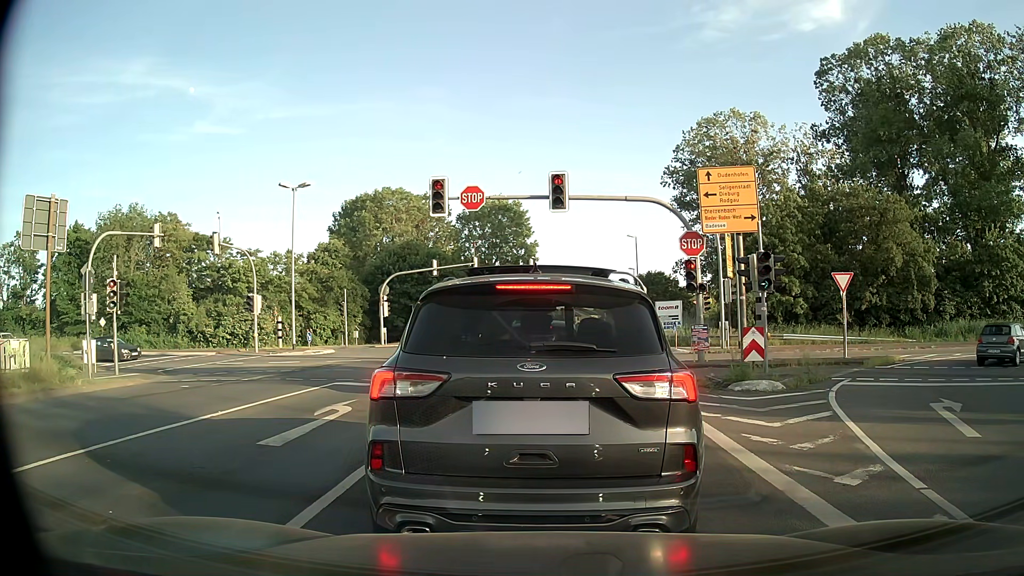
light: Day
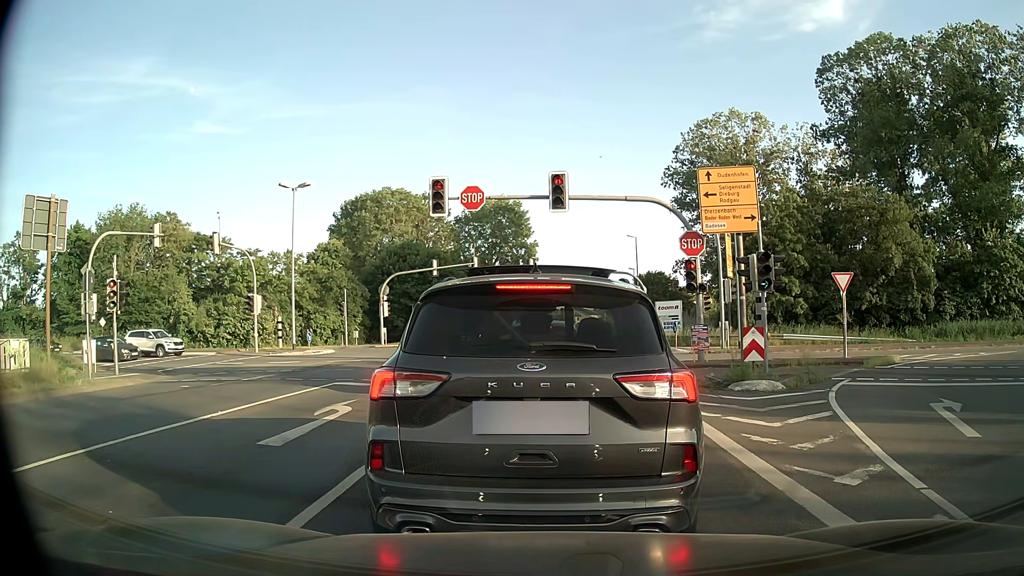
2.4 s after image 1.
(0.0, 0.0) m; 0°
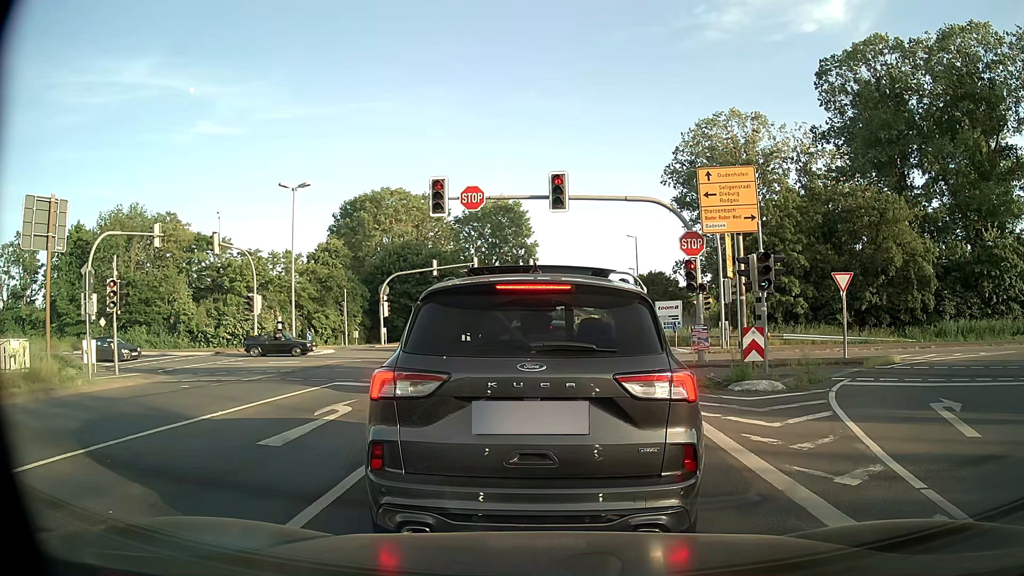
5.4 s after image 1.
(0.0, 0.0) m; 0°
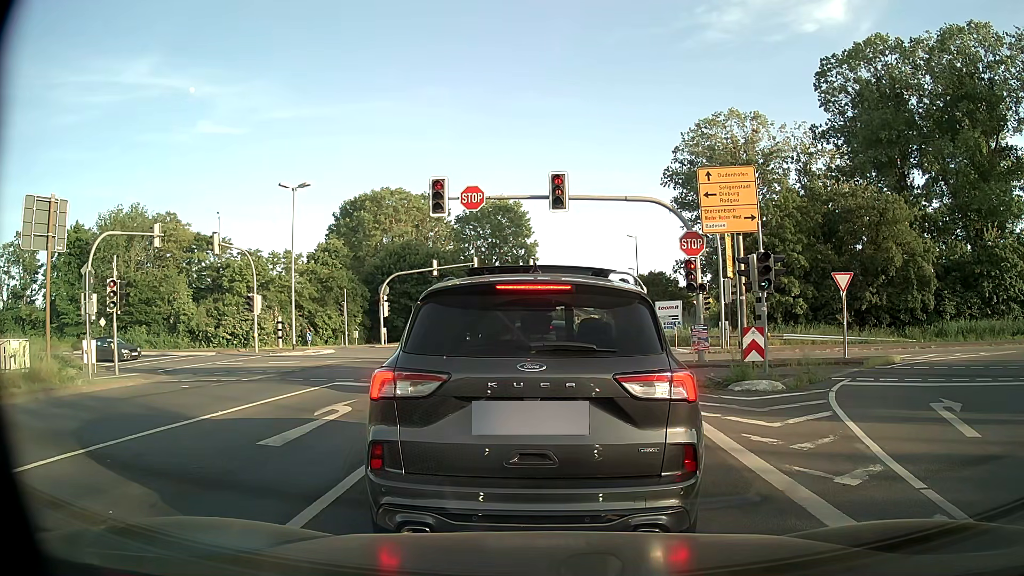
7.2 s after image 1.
(0.0, 0.0) m; 0°
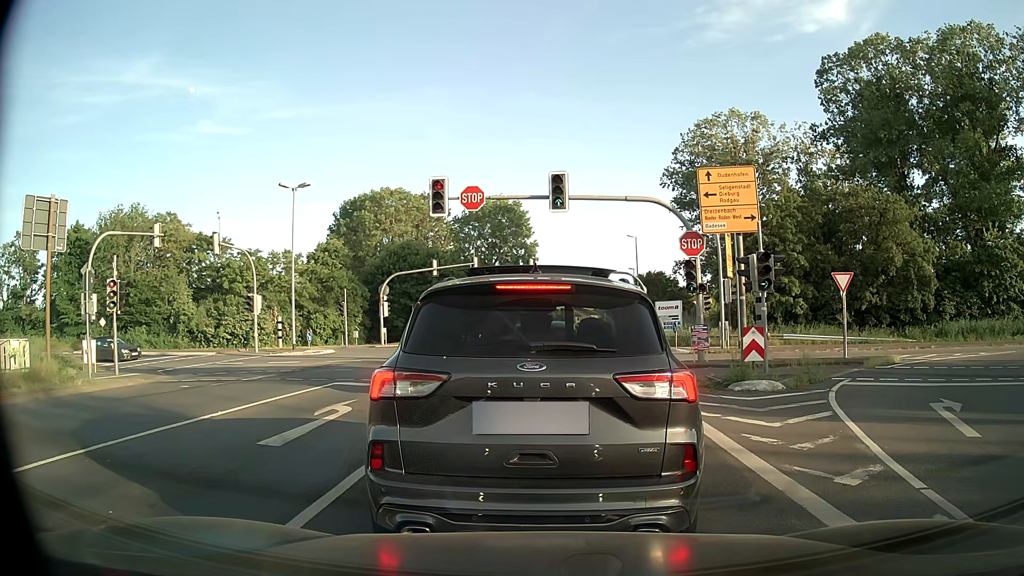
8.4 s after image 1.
(0.0, 0.0) m; 0°
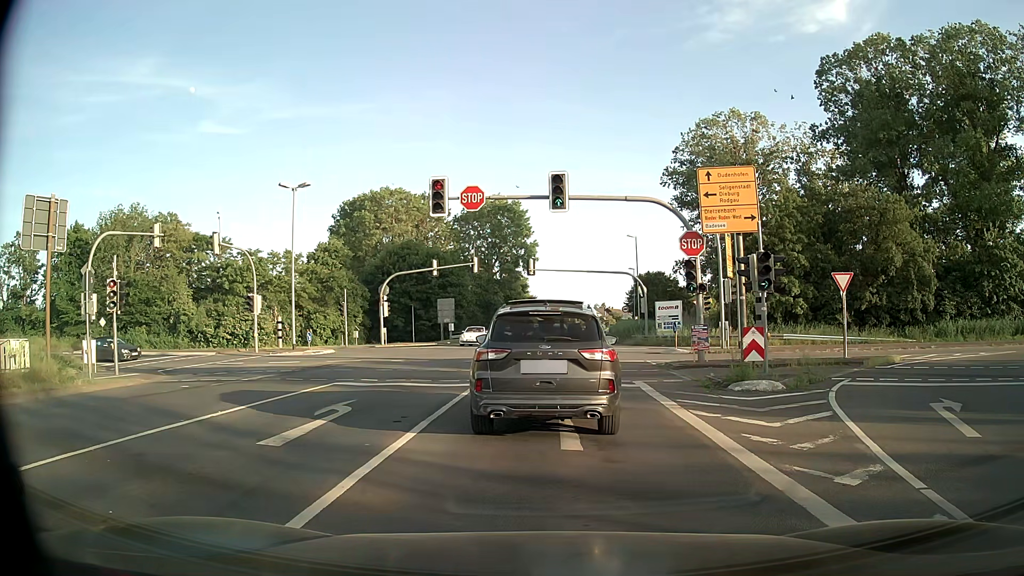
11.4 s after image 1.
(0.0, 0.0) m; 0°
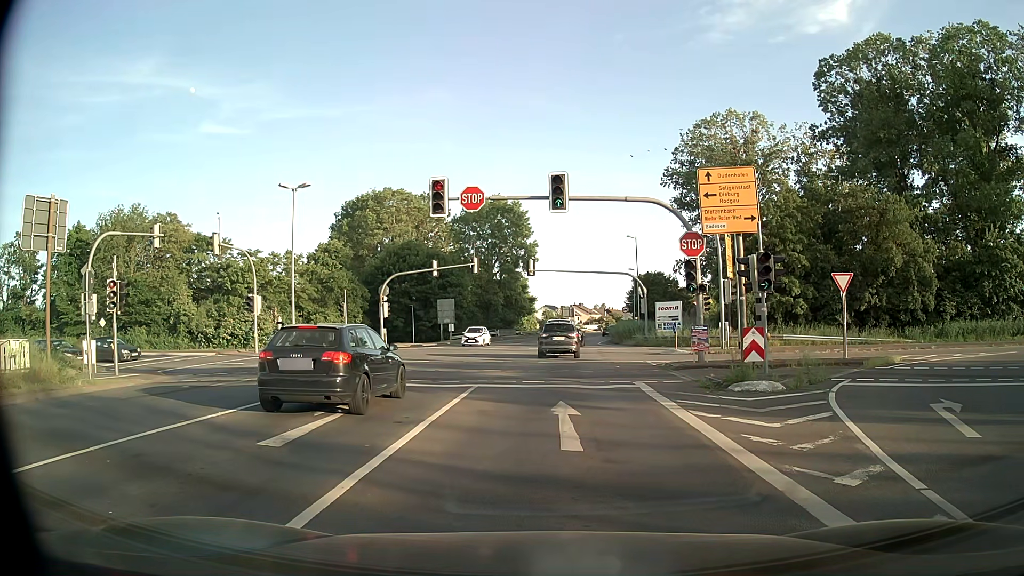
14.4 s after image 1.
(0.0, 0.0) m; 0°
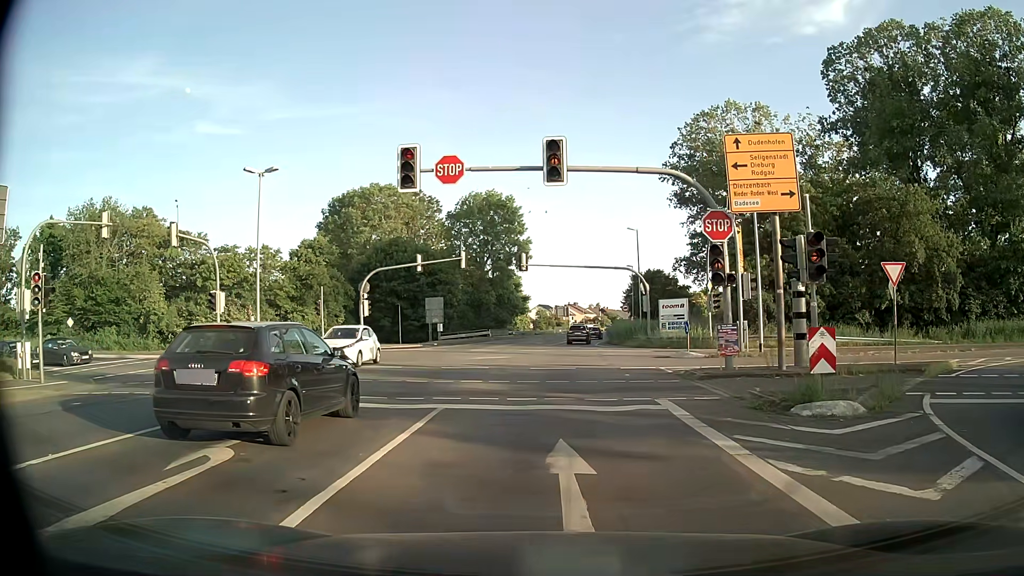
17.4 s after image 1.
(+0.1, +4.5) m; +1°
(0, +10) (0, +20) (+1, +30) (+1, +40) (+2, +50) (+3, +60) (+4, +70) (+6, +80) (+8, +90) (+9, +99) m
